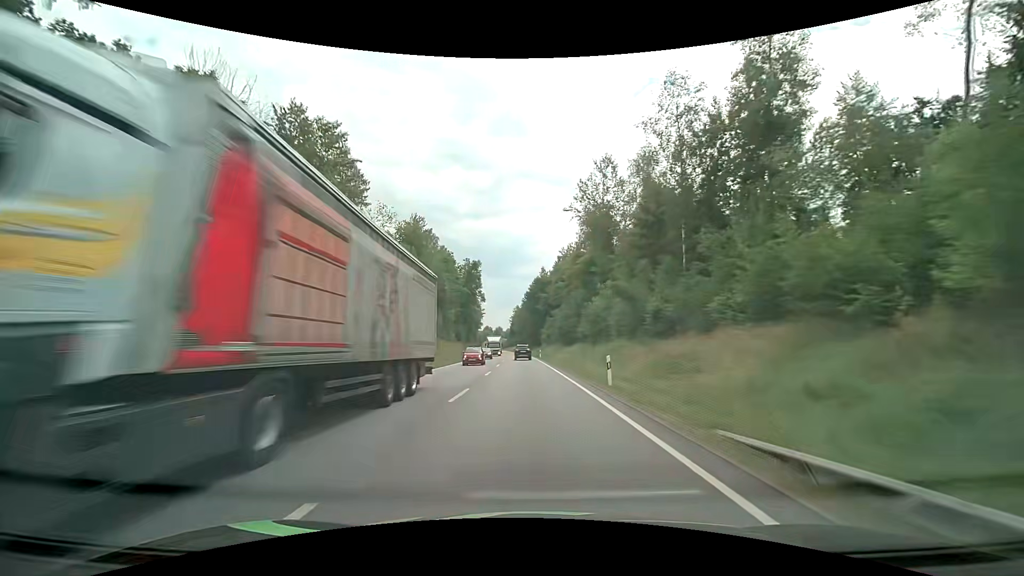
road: primary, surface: asphalt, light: Day
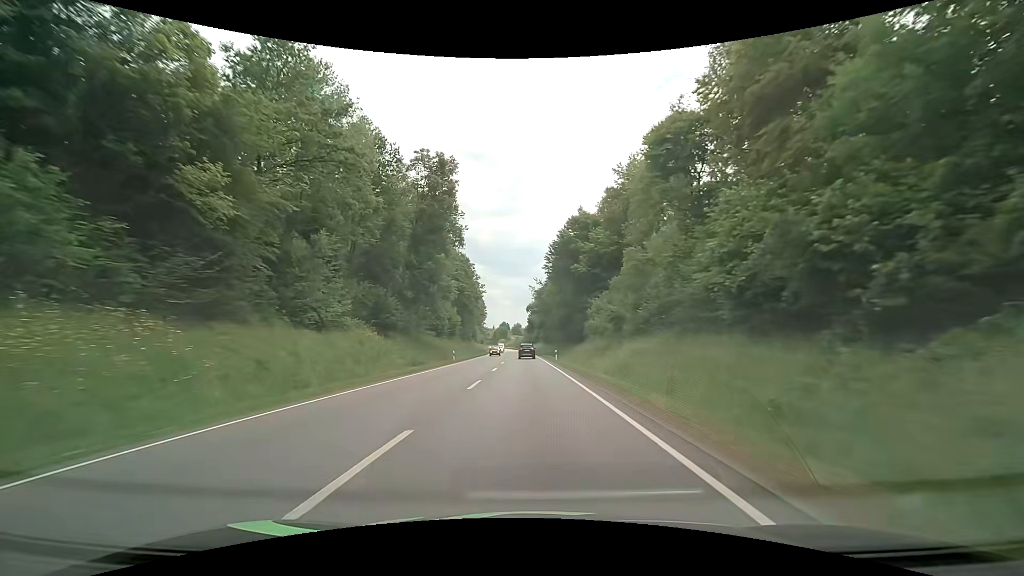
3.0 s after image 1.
(-1.5, +68.4) m; -2°
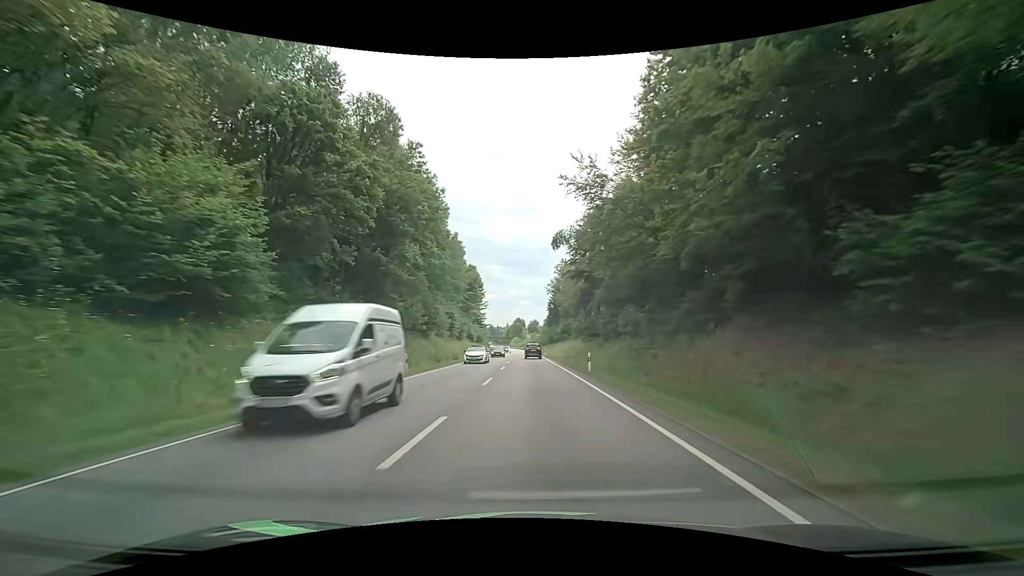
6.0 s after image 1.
(-1.2, +70.5) m; -2°
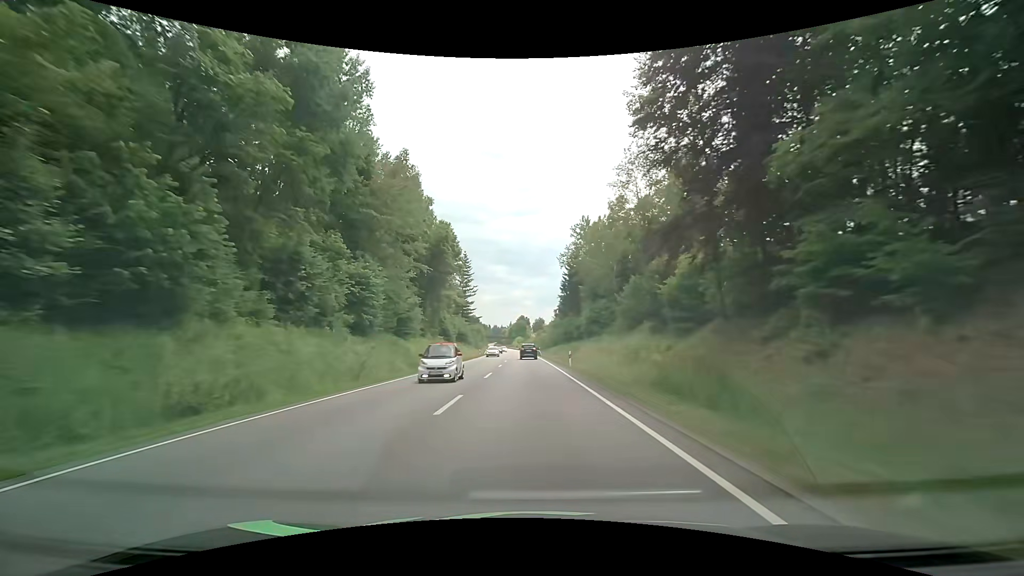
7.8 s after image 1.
(+0.3, +43.6) m; 0°
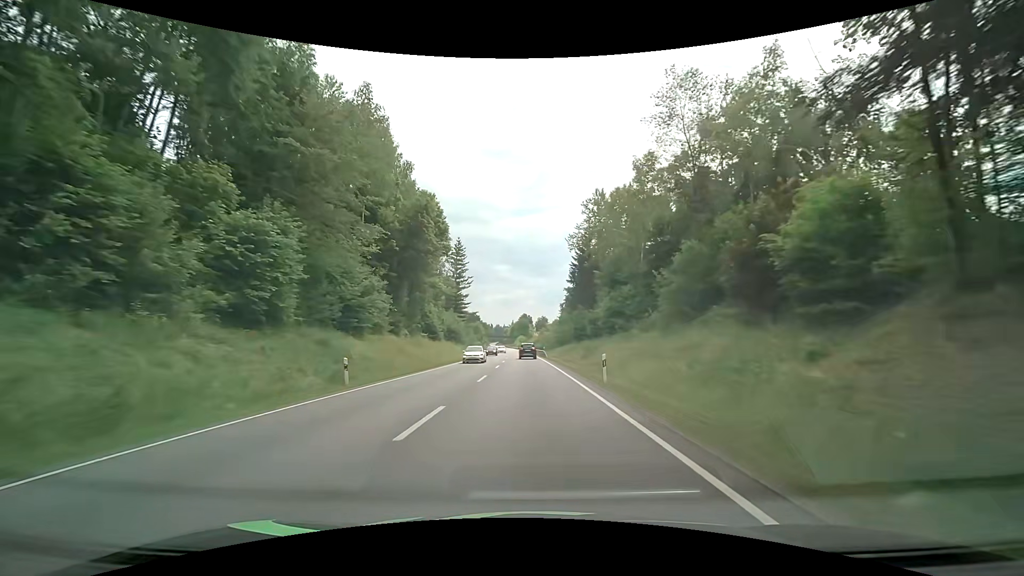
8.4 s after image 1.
(-0.1, +14.7) m; 0°
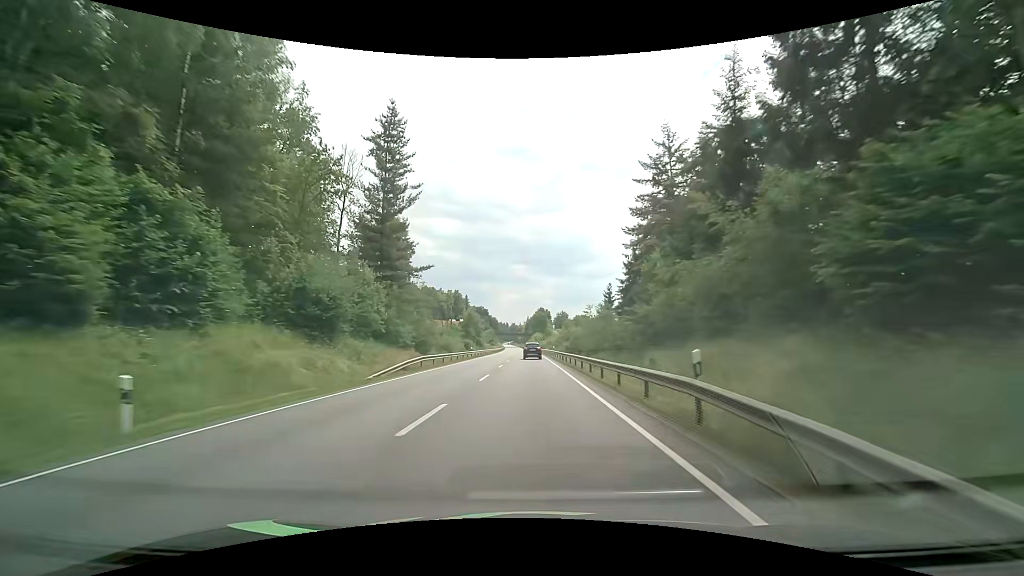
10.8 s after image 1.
(-1.2, +59.6) m; -2°
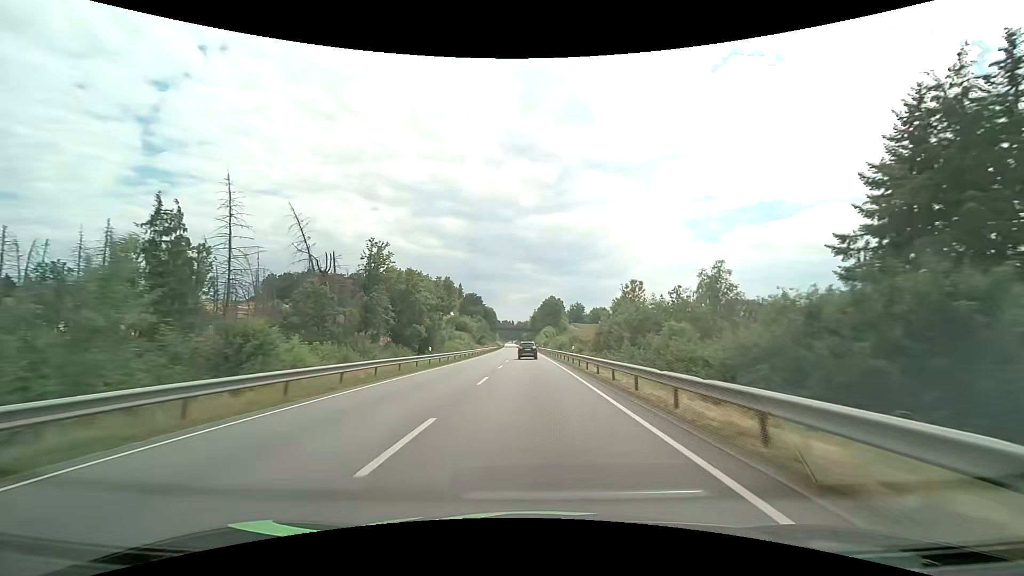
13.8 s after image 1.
(-0.7, +74.2) m; -1°
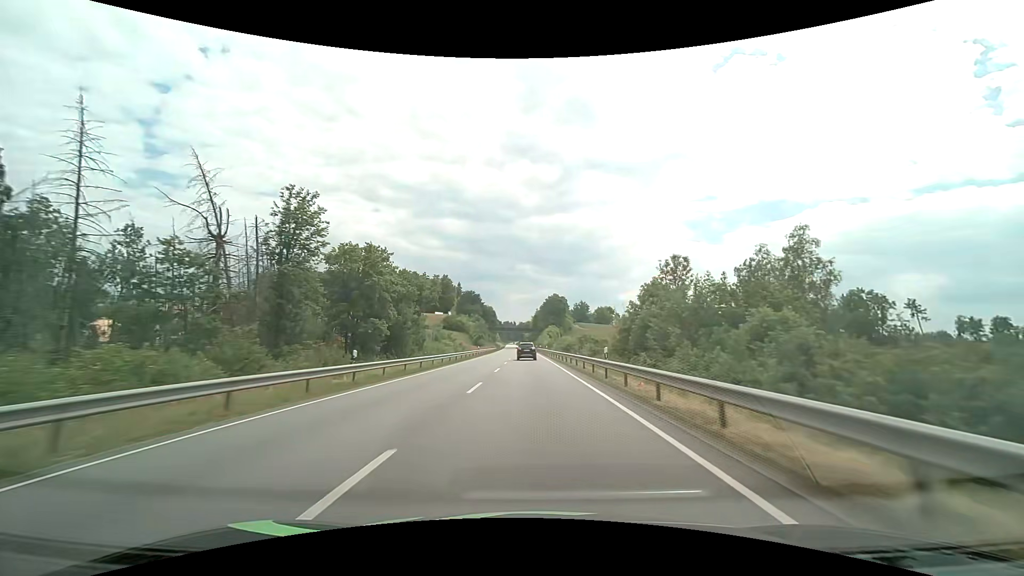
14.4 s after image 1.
(0.0, +14.7) m; 0°
(0, +10) (0, +20) (0, +30) (0, +40) (0, +50) (-1, +60) (-1, +70) (-1, +80) (-1, +90) (-2, +100) m
